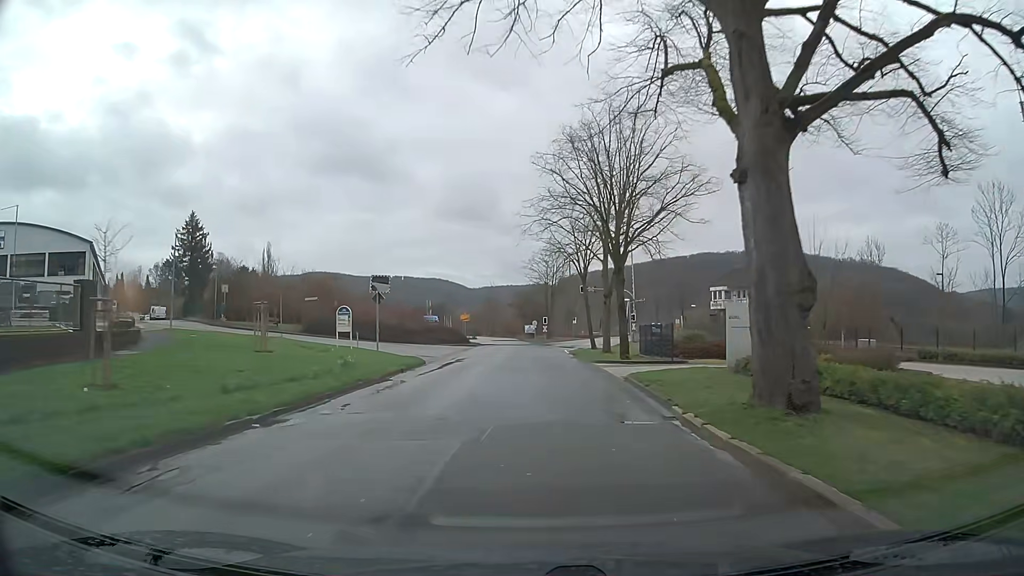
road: tertiary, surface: asphalt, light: Day
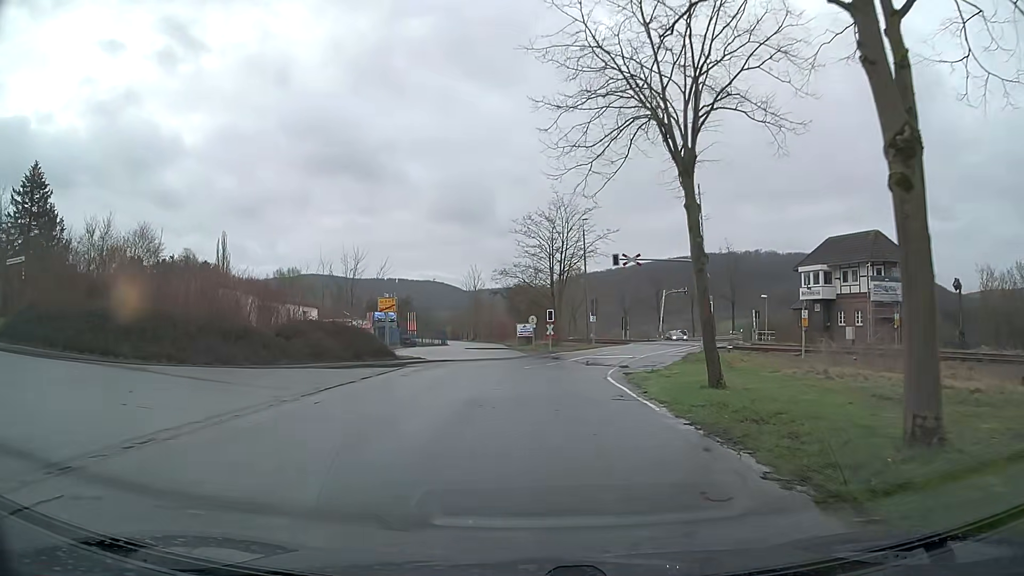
(+0.1, +31.7) m; +1°
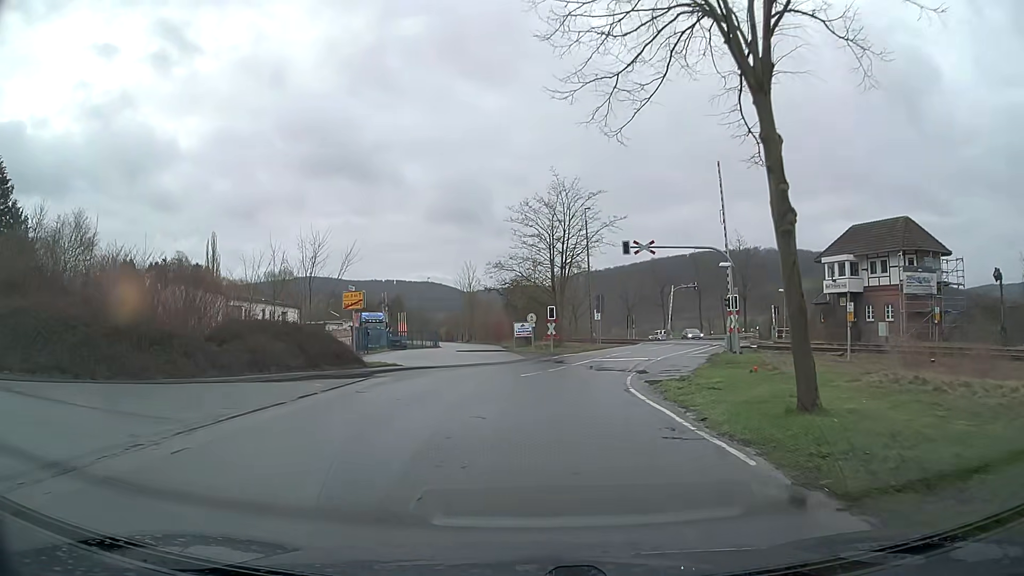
(0.0, +5.4) m; 0°
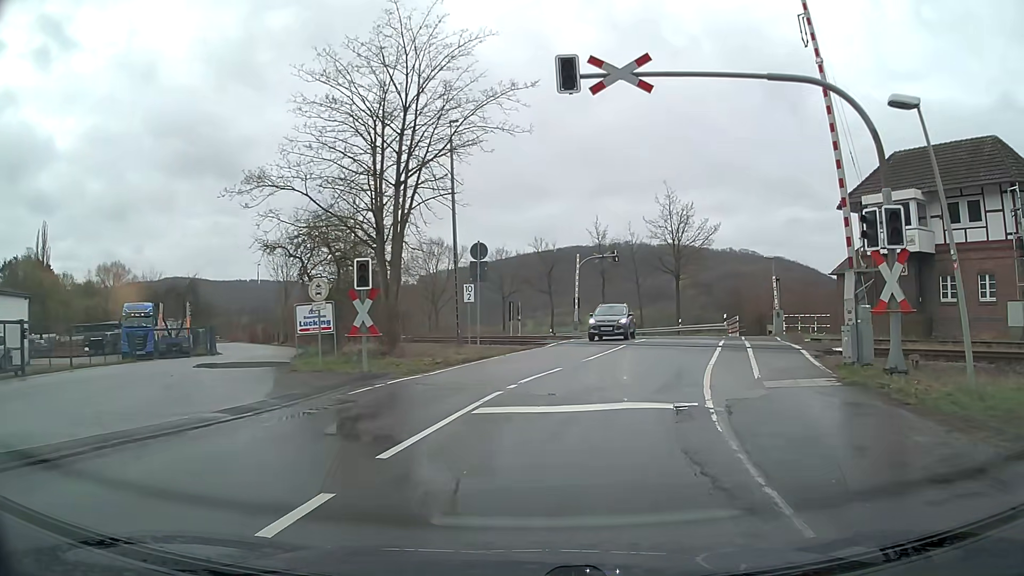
(+1.7, +24.9) m; +11°
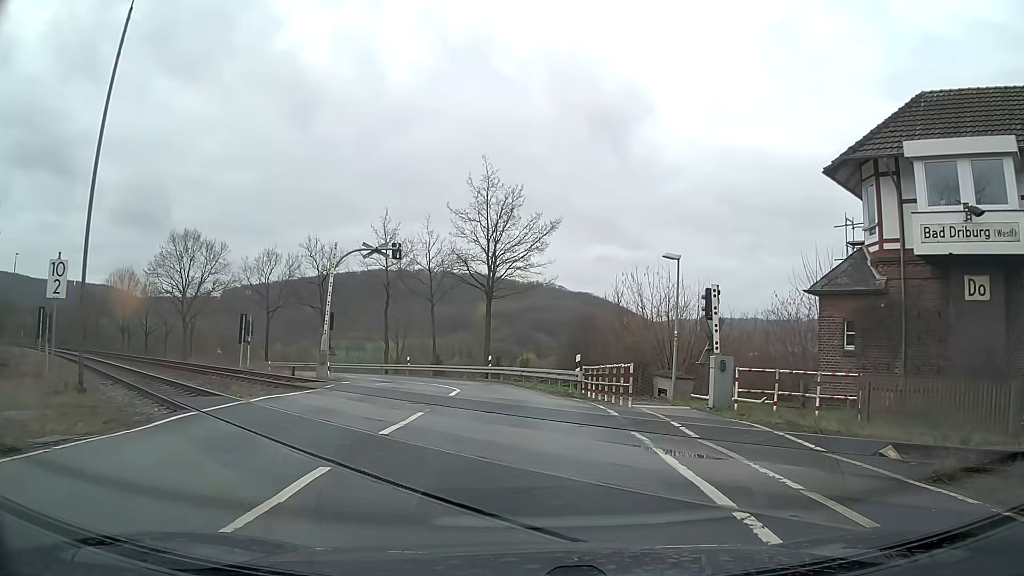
(+3.0, +18.1) m; +17°
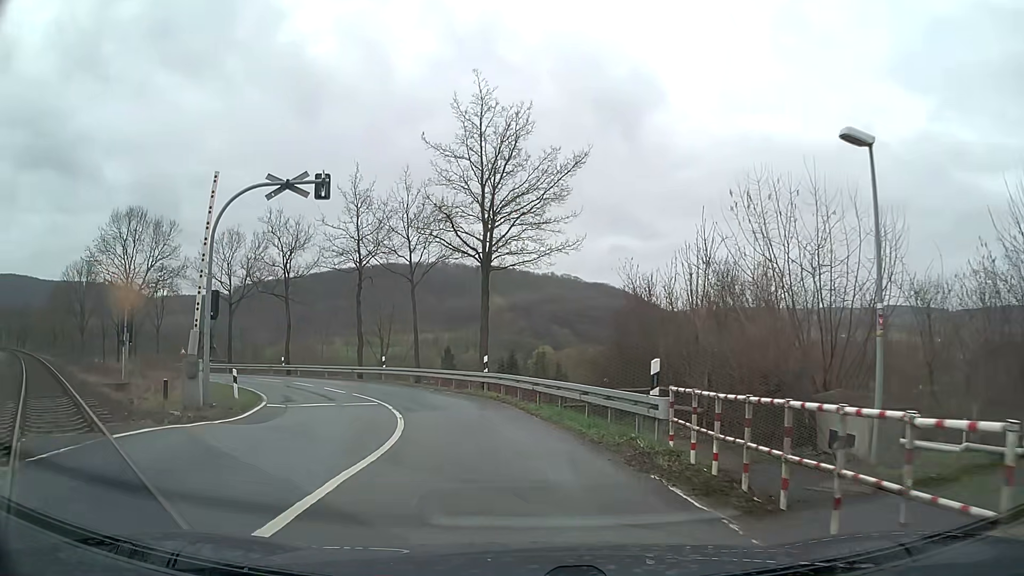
(+0.1, +12.8) m; 0°
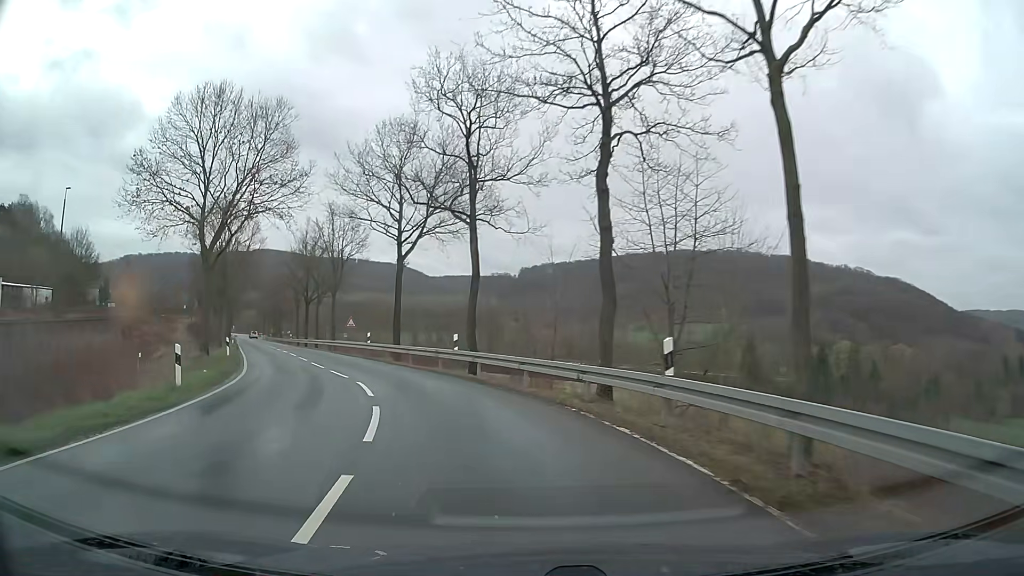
(-5.5, +26.7) m; -25°
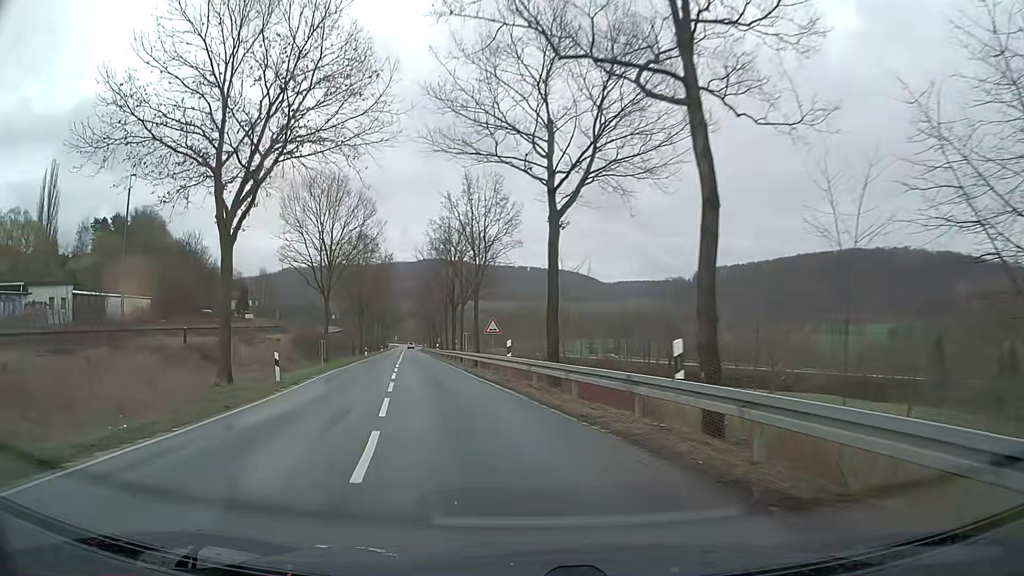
(-1.8, +14.4) m; -16°
(-1, +10) (-2, +20) (-4, +30) (-6, +40) (-8, +49) (-9, +59) (-11, +69) (-12, +79) (-14, +89) (-16, +99) m
